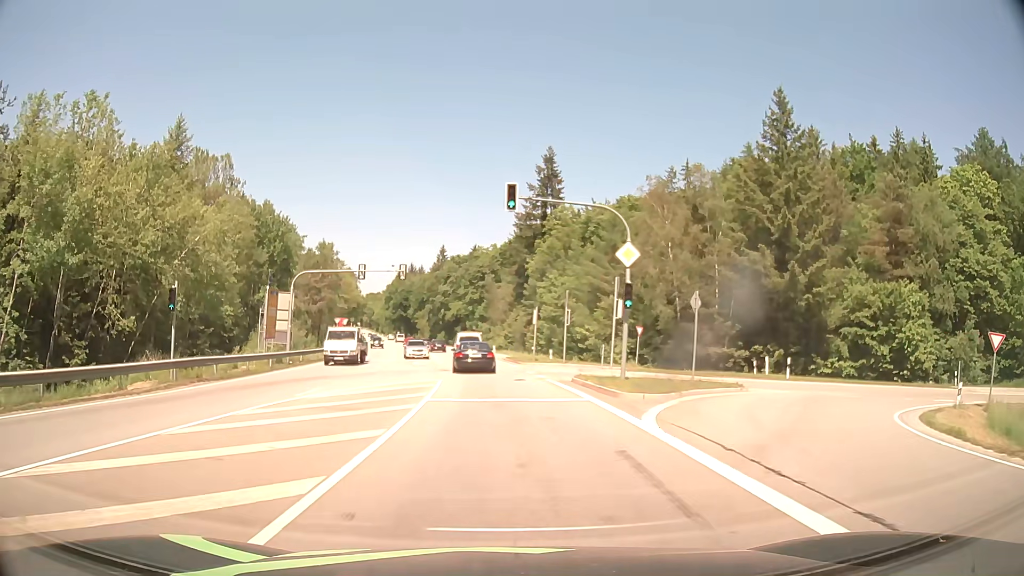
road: secondary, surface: asphalt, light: Day
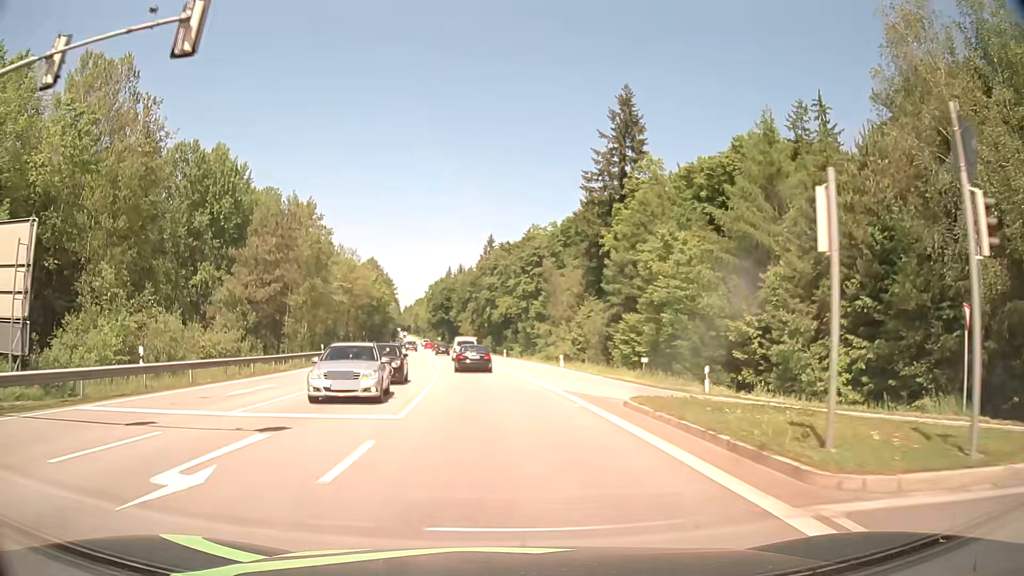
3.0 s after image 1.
(-1.3, +35.2) m; -5°
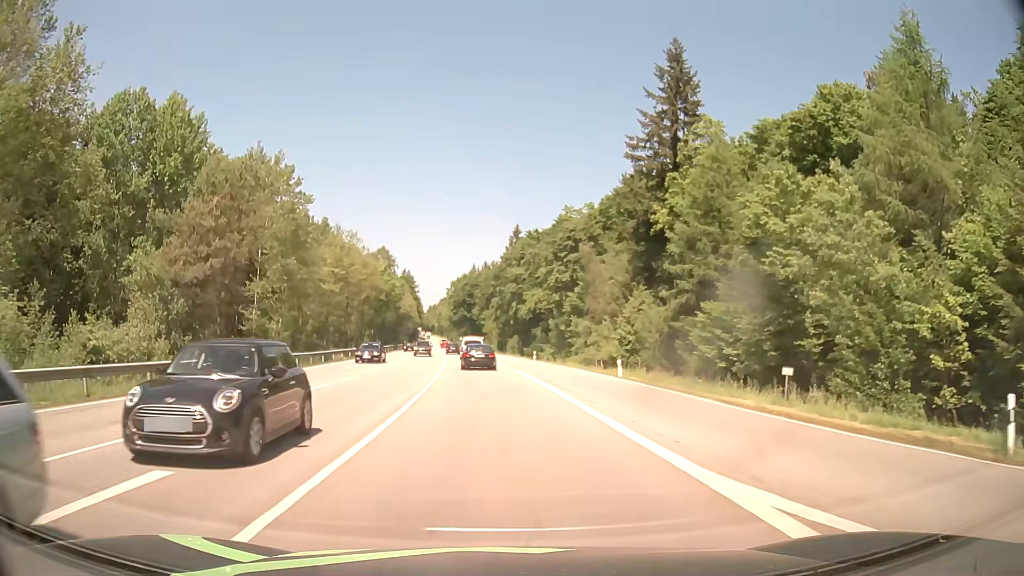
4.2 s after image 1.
(-0.3, +16.2) m; -2°
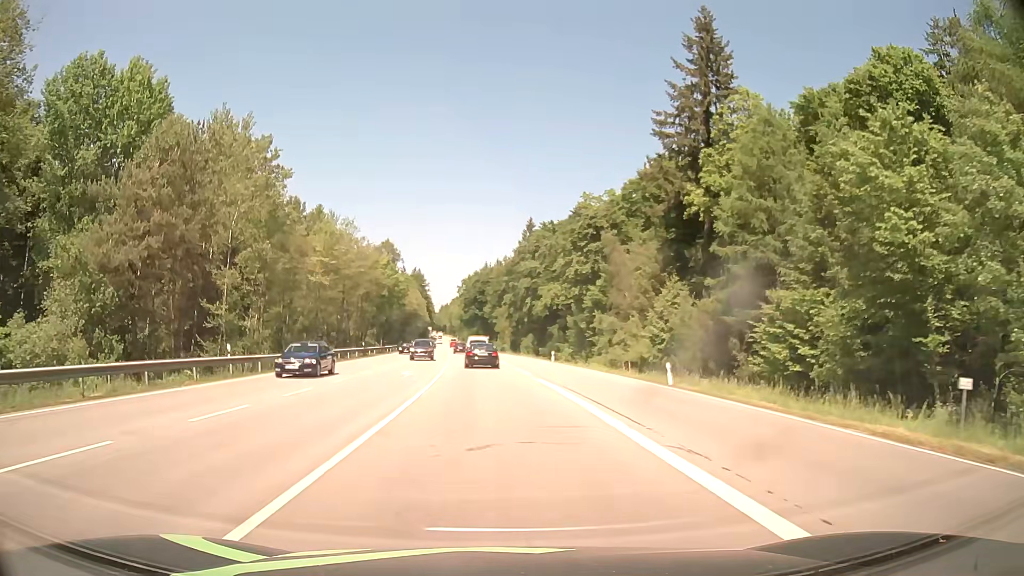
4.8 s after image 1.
(-0.1, +8.6) m; -1°
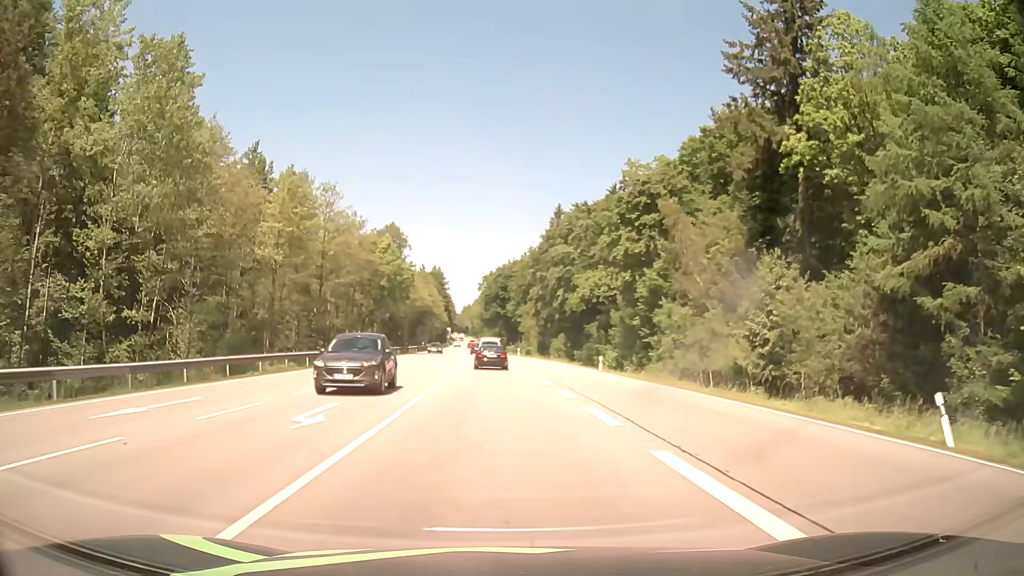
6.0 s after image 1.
(-0.4, +18.0) m; -2°
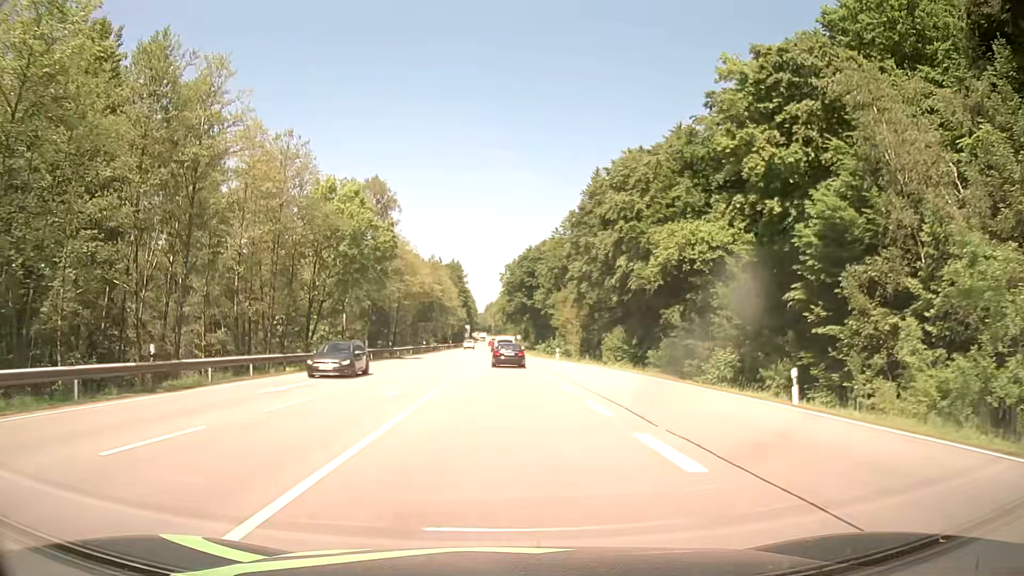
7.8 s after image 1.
(-0.5, +28.6) m; -2°
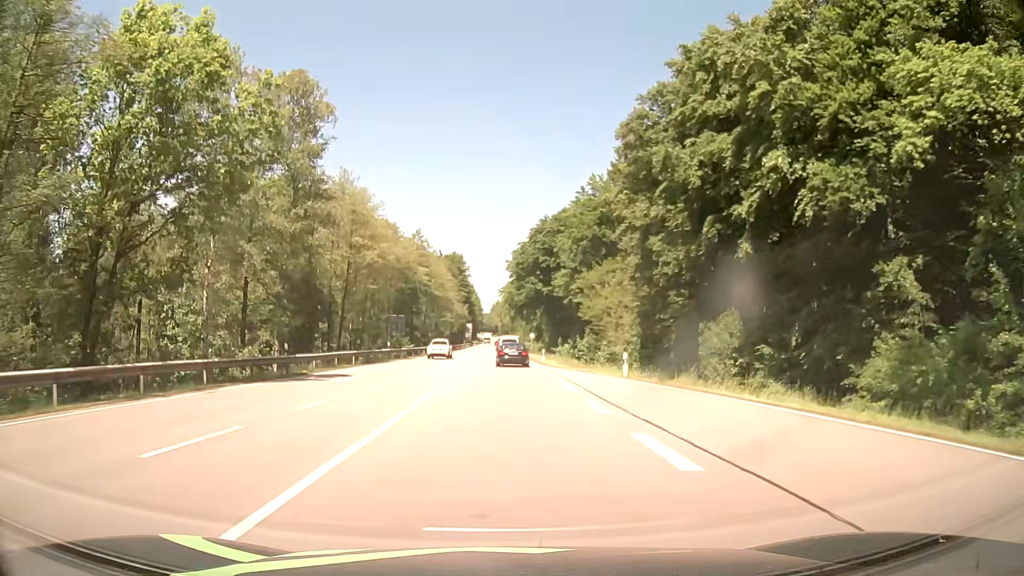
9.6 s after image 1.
(-0.2, +30.0) m; -1°
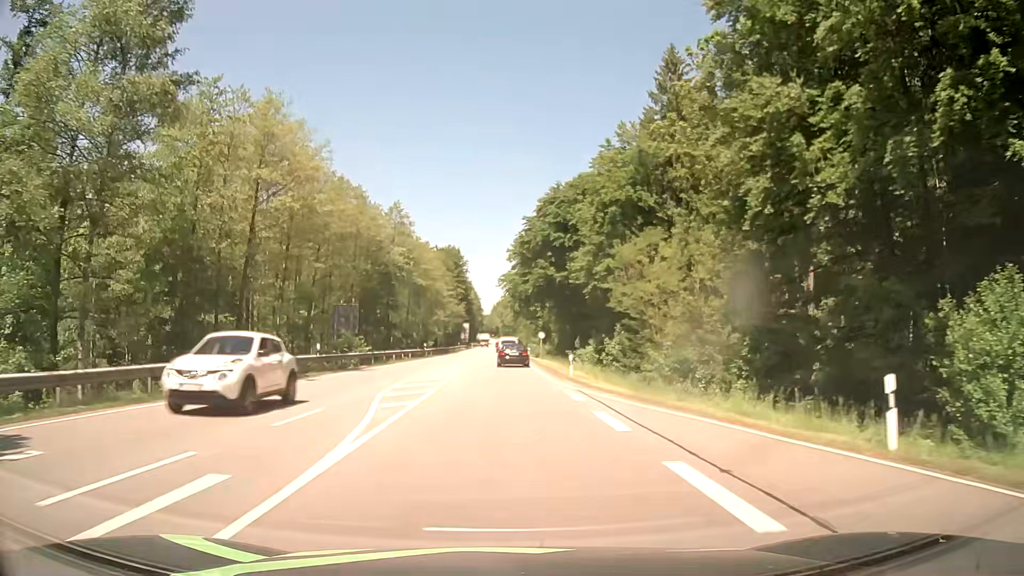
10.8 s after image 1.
(-0.1, +20.5) m; -1°
